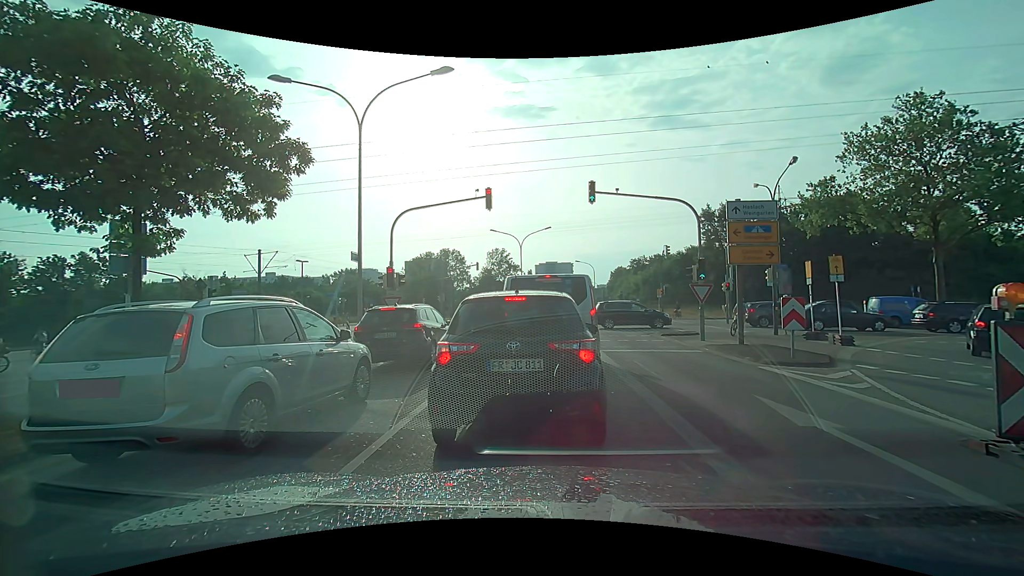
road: secondary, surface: asphalt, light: Day
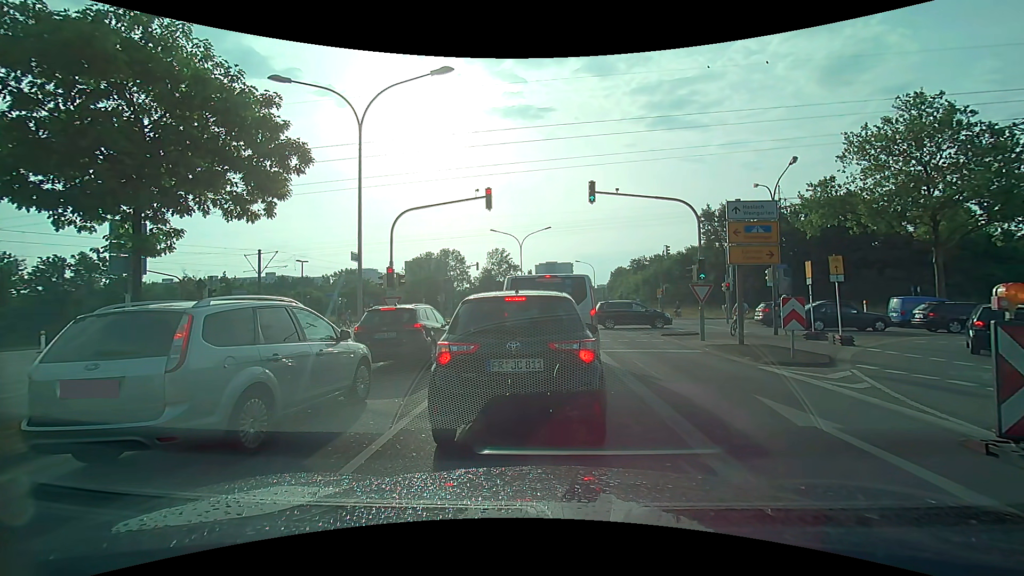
(0.0, 0.0) m; 0°
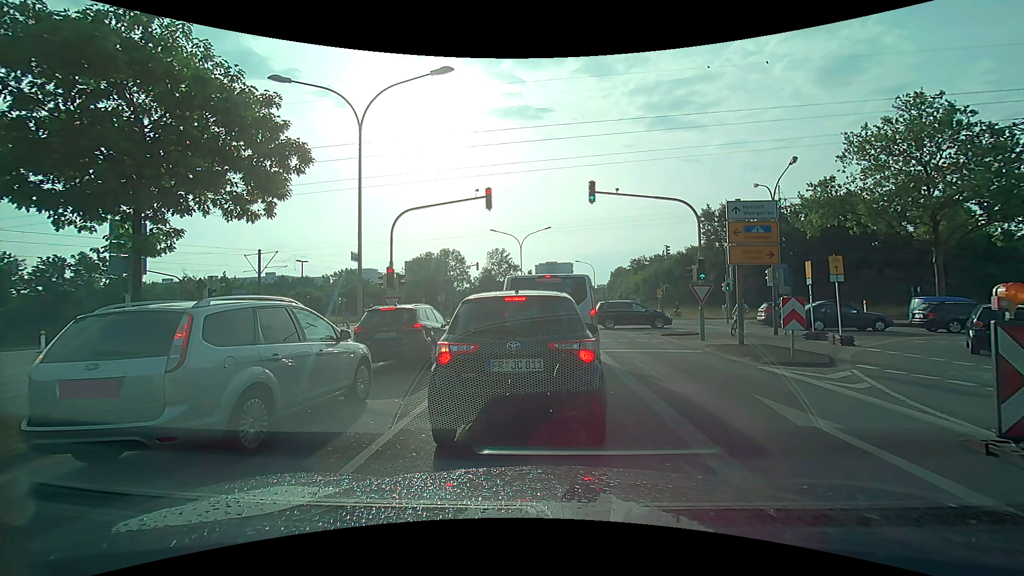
(0.0, 0.0) m; 0°
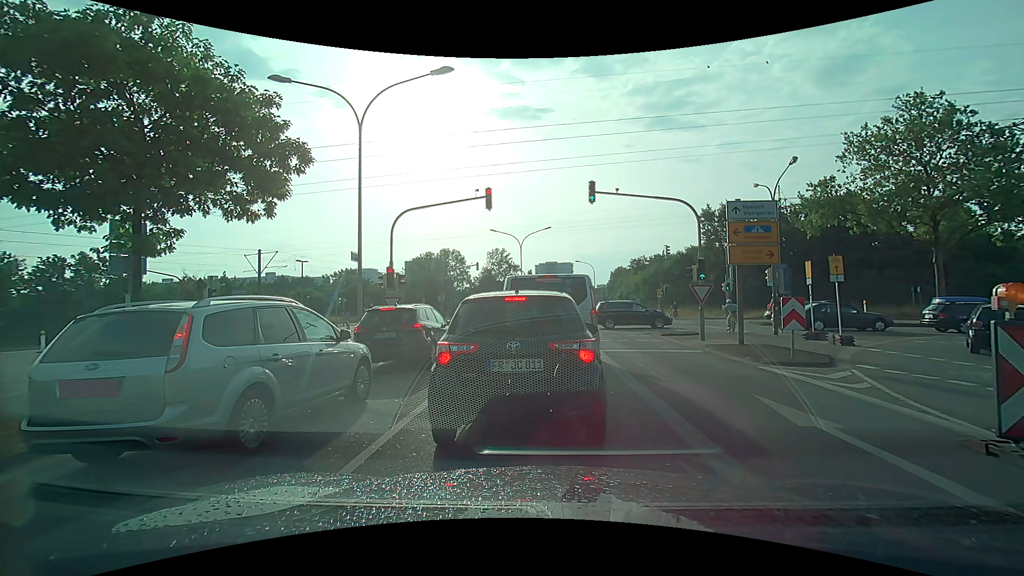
(0.0, 0.0) m; 0°
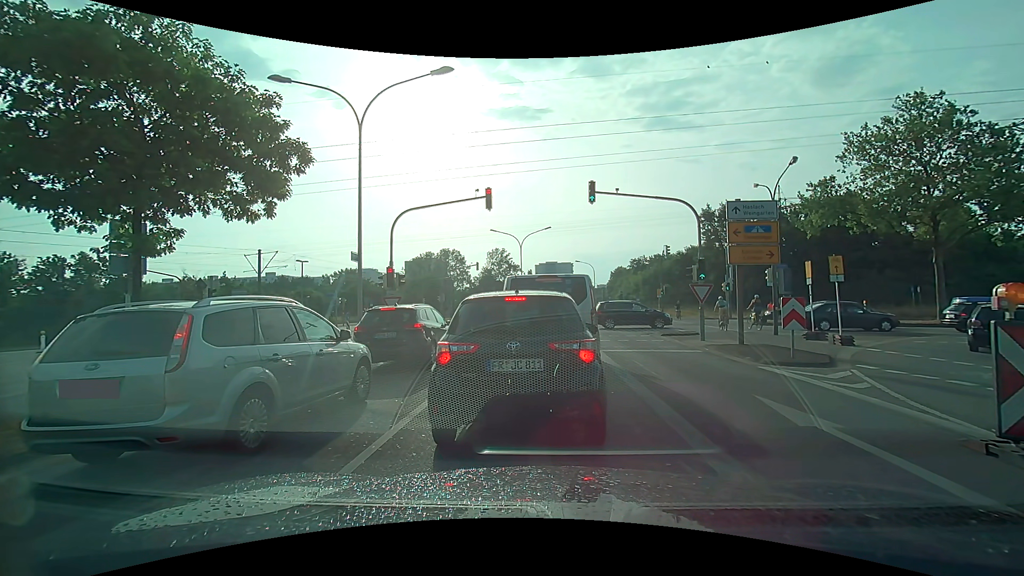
(0.0, 0.0) m; 0°
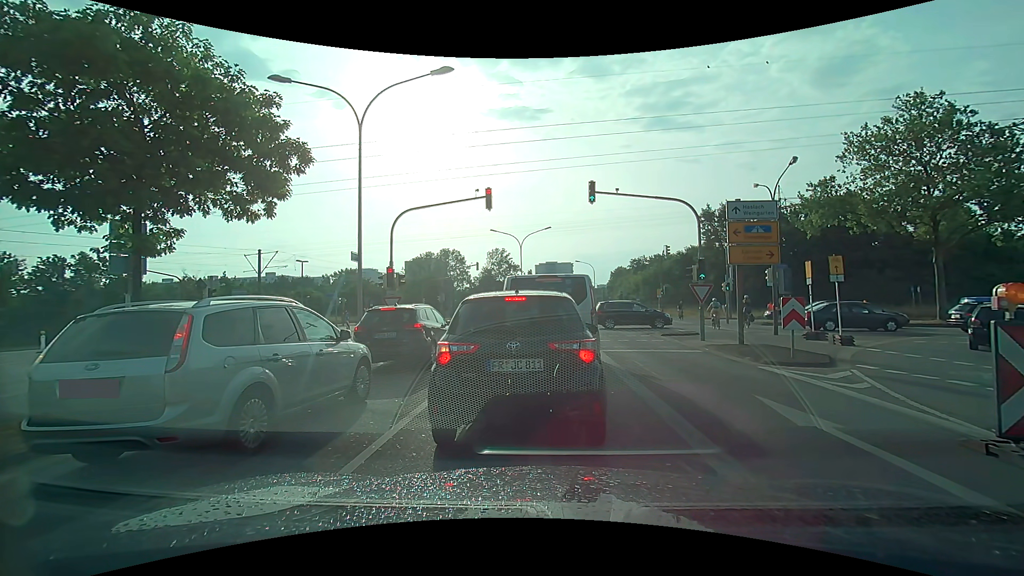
(0.0, 0.0) m; 0°
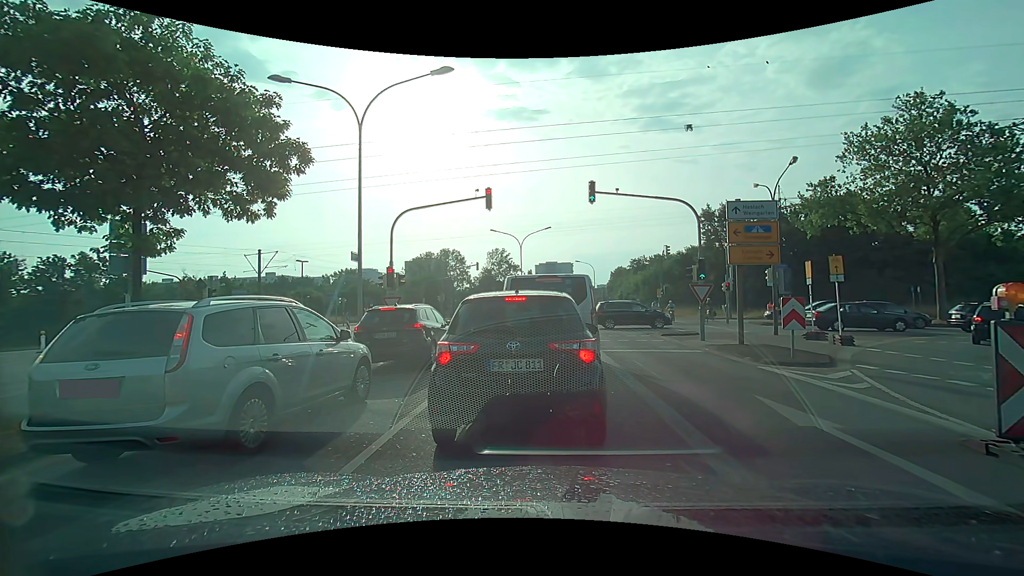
(0.0, 0.0) m; 0°
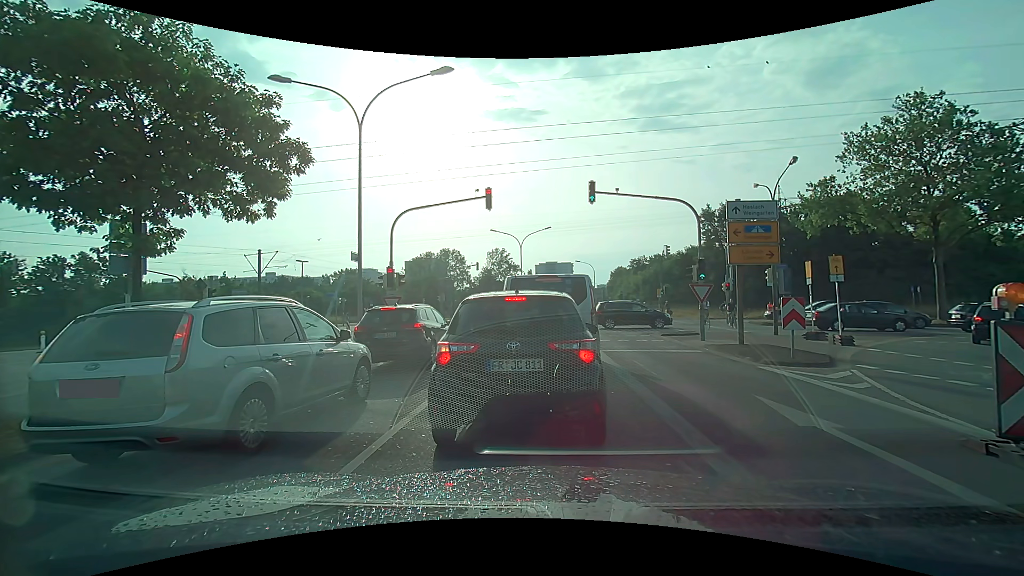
(0.0, 0.0) m; 0°
(0, +10) (+1, +20) (+1, +30) (-2, +40) (-8, +48) (-17, +51) (-27, +52) (-37, +53) (-47, +54) (-57, +55) m
